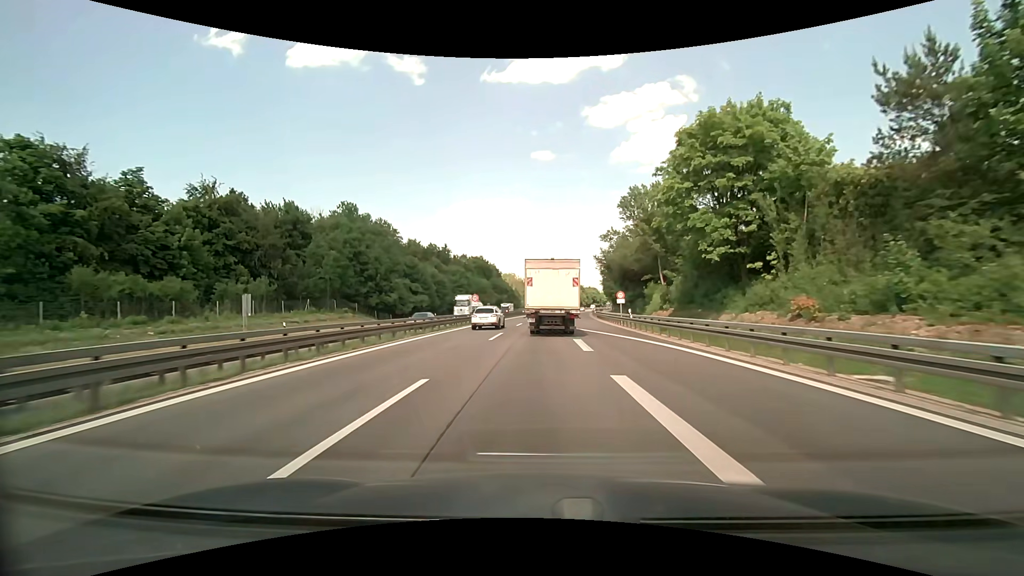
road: motorway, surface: asphalt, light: Day
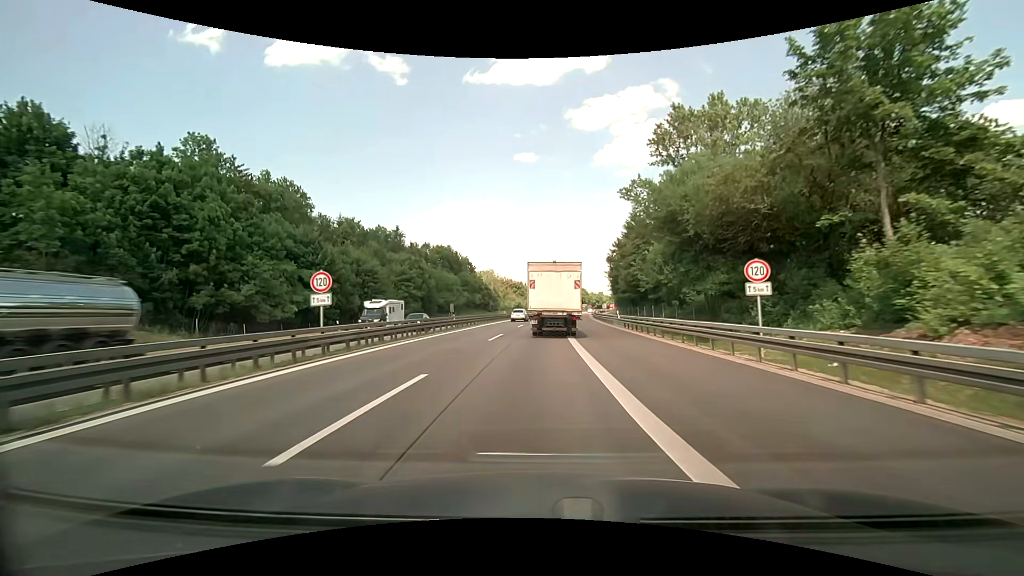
(+0.5, +35.0) m; +2°
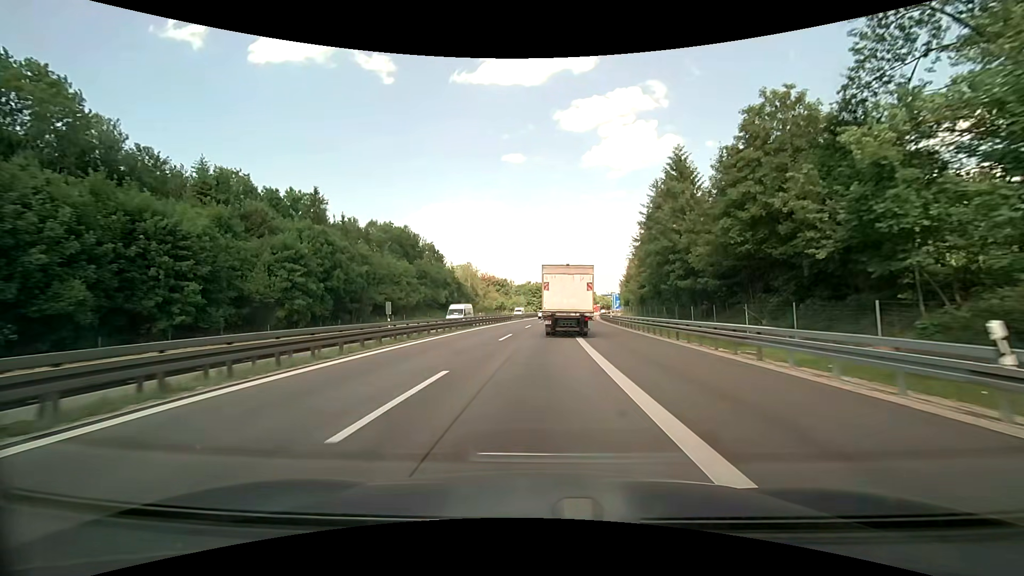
(+0.3, +35.5) m; +1°
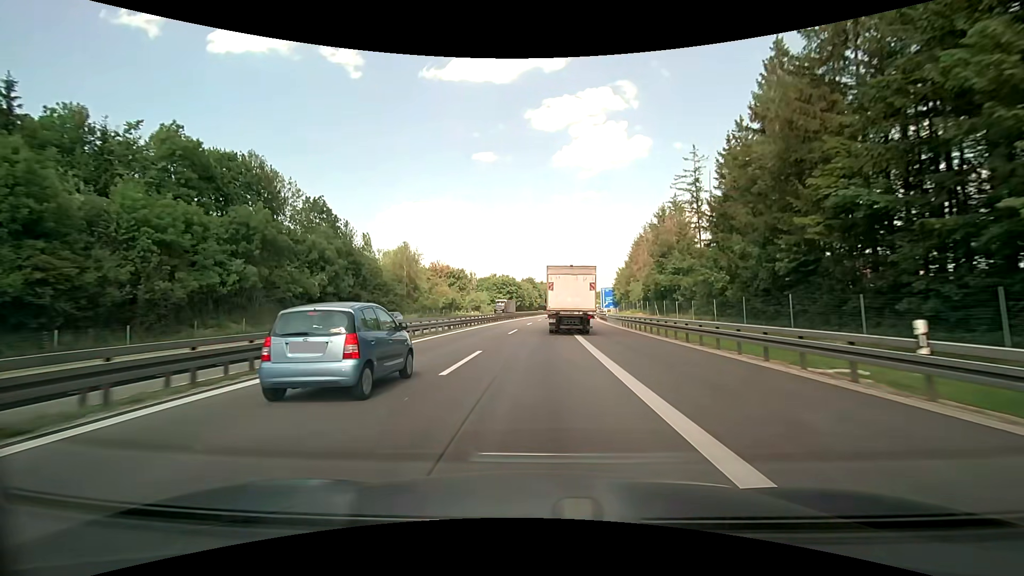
(+1.4, +49.2) m; +3°
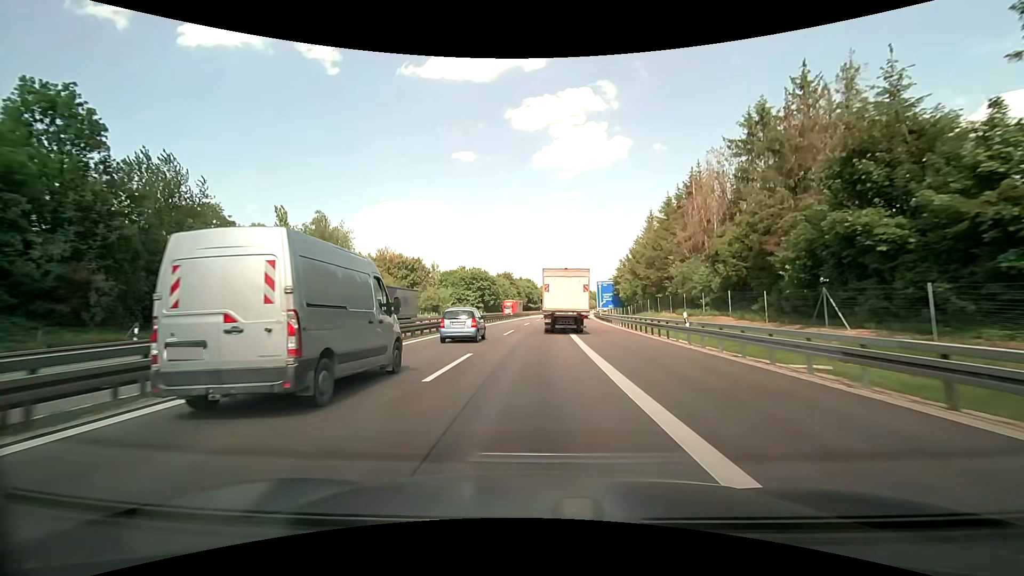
(+0.8, +37.0) m; +2°
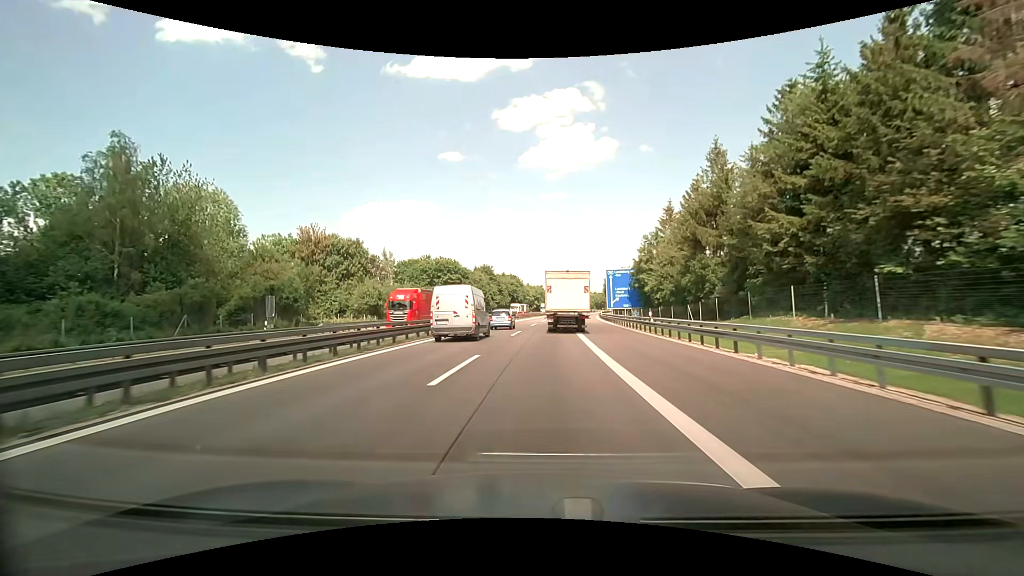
(+0.5, +36.5) m; +1°
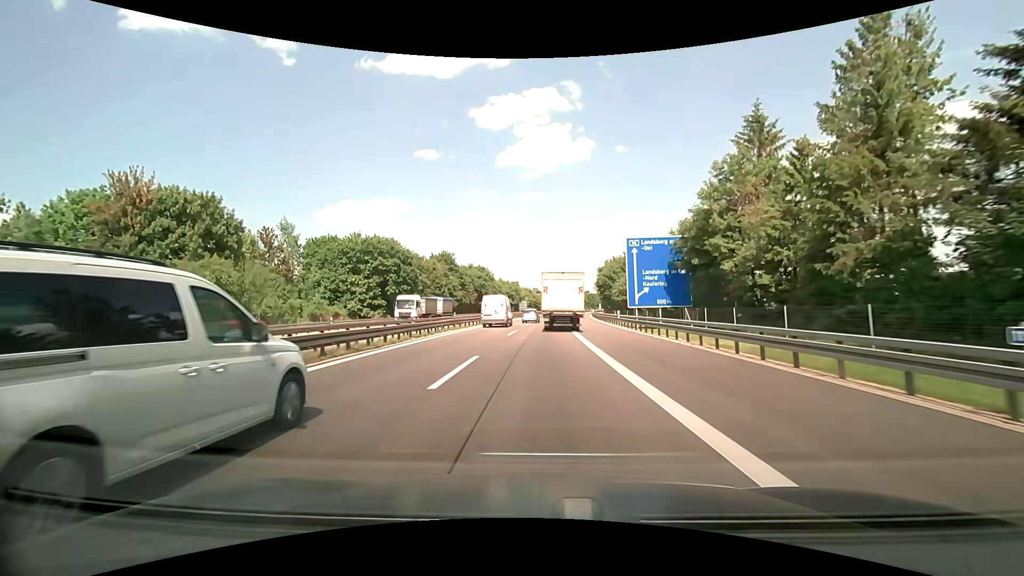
(+0.8, +36.7) m; +3°
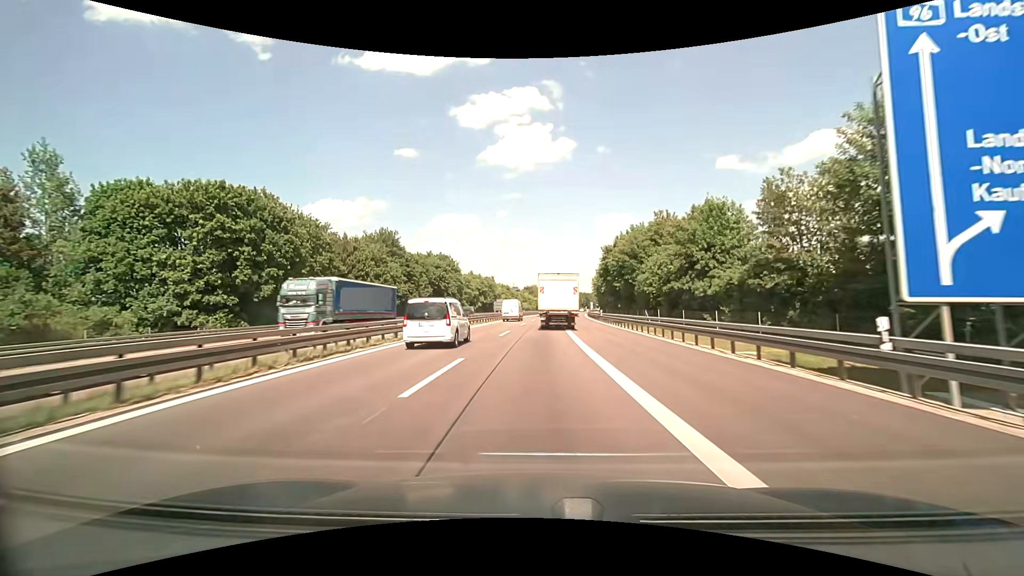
(+0.9, +37.0) m; +3°
(0, +10) (0, +20) (0, +30) (0, +40) (+1, +50) (+1, +60) (+1, +70) (+2, +80) (+3, +90) (+3, +100) m
